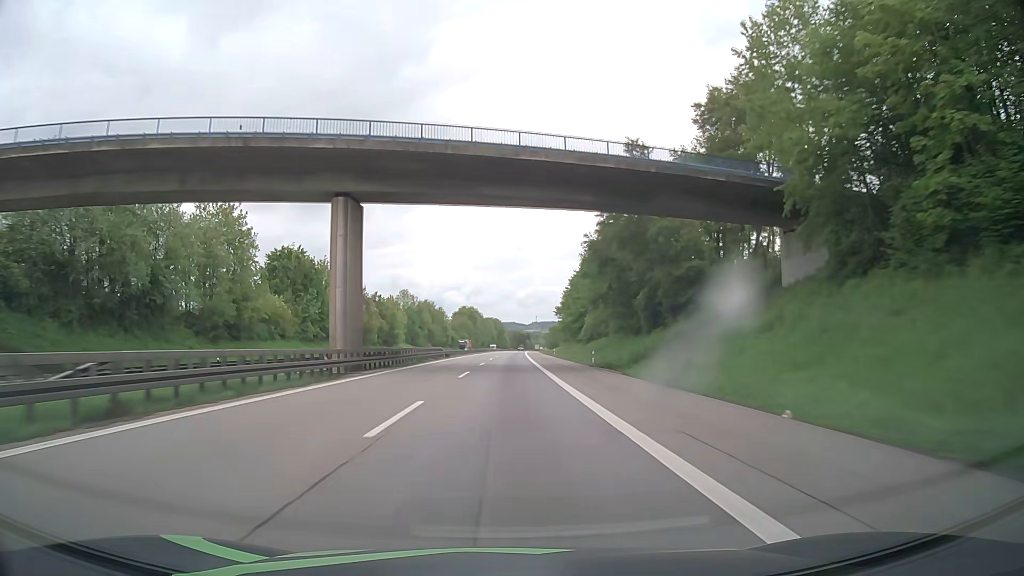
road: motorway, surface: asphalt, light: Day
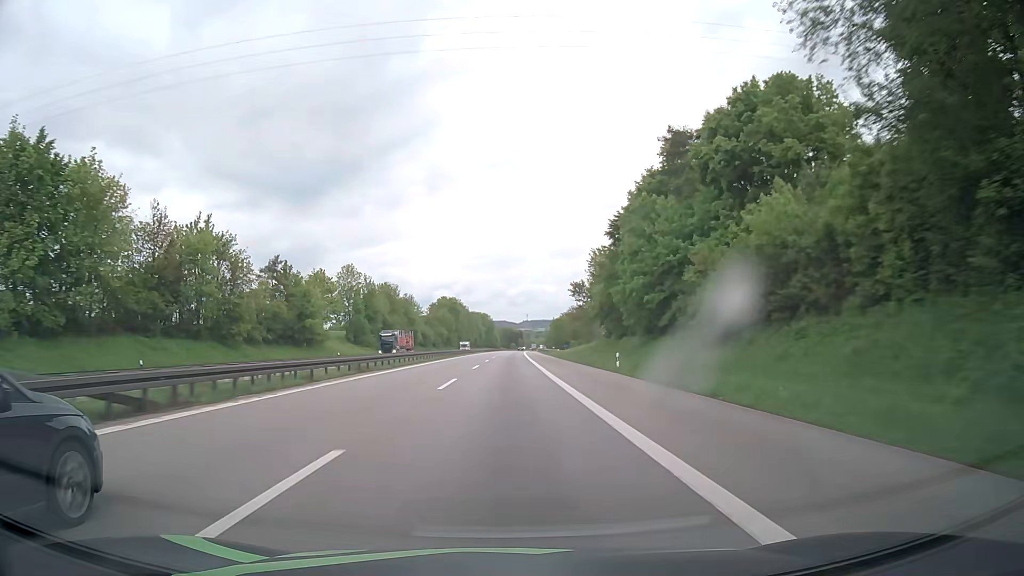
(+0.1, +62.0) m; 0°
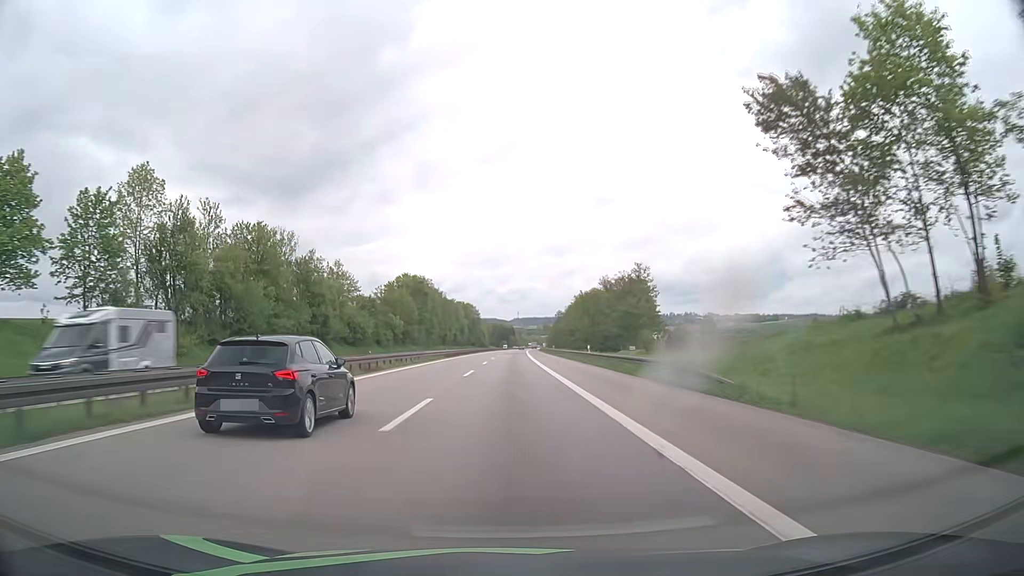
(+1.1, +82.7) m; +1°
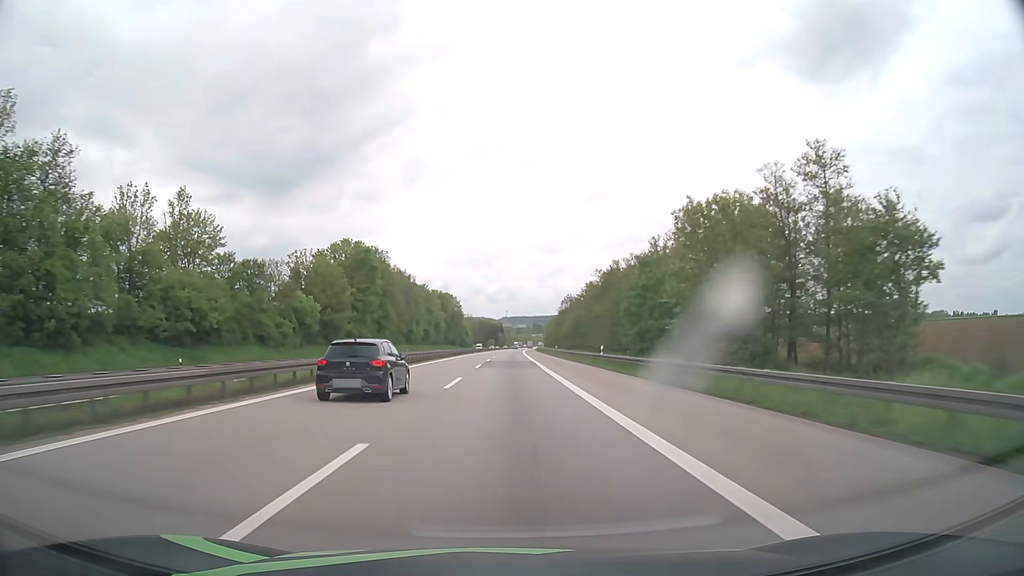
(+0.4, +62.0) m; +1°
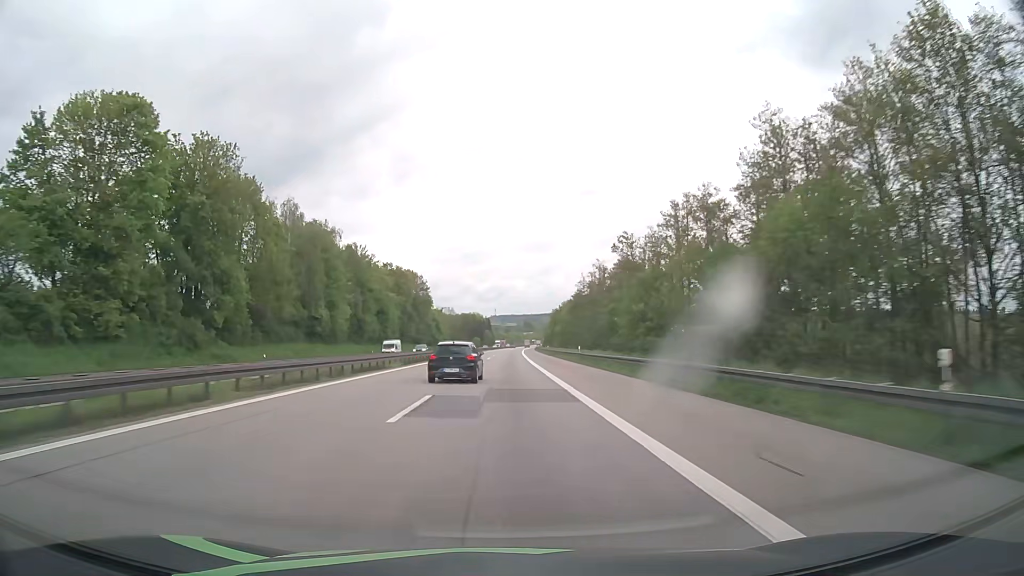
(+0.6, +82.7) m; +1°
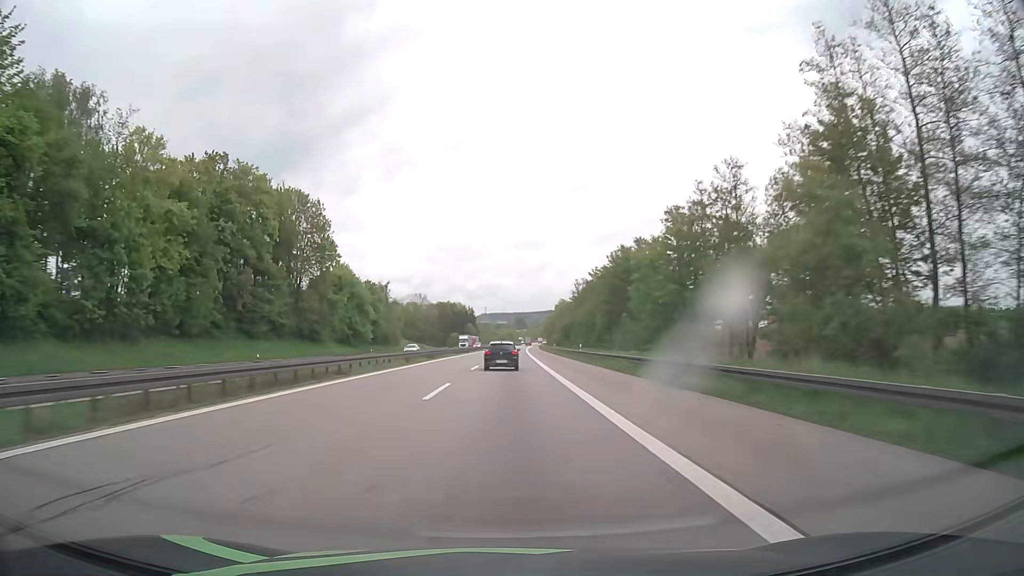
(+1.0, +103.4) m; +1°
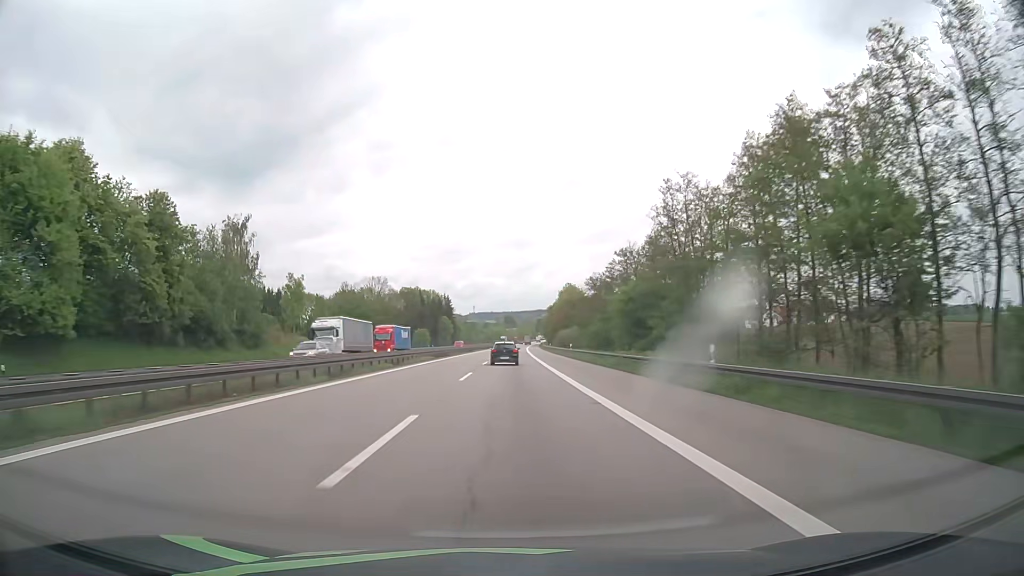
(+0.5, +82.6) m; +1°
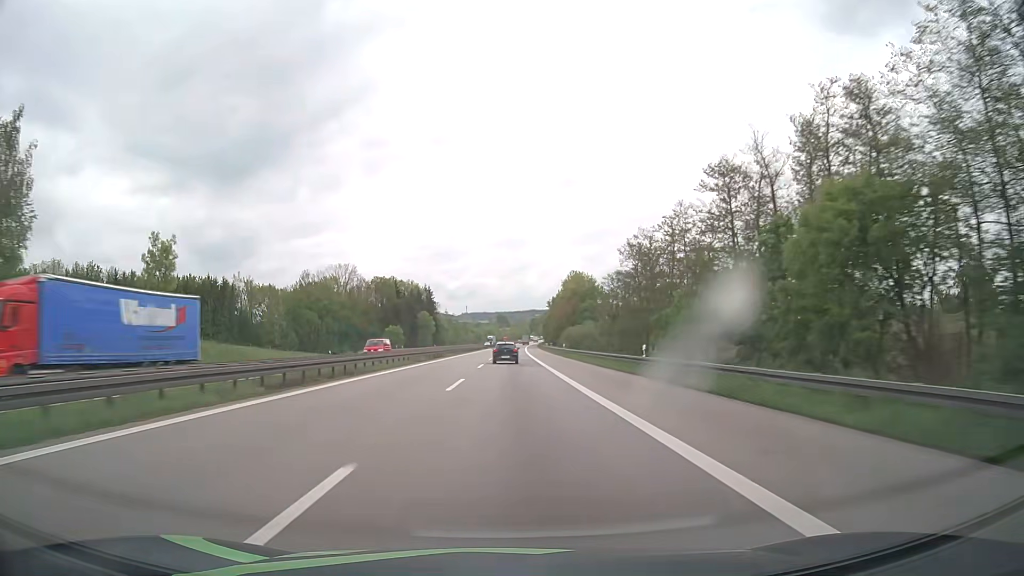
(+0.1, +41.3) m; 0°
(0, +10) (0, +20) (0, +30) (0, +40) (0, +50) (+1, +60) (+1, +70) (+1, +80) (+1, +90) (+2, +100) m
